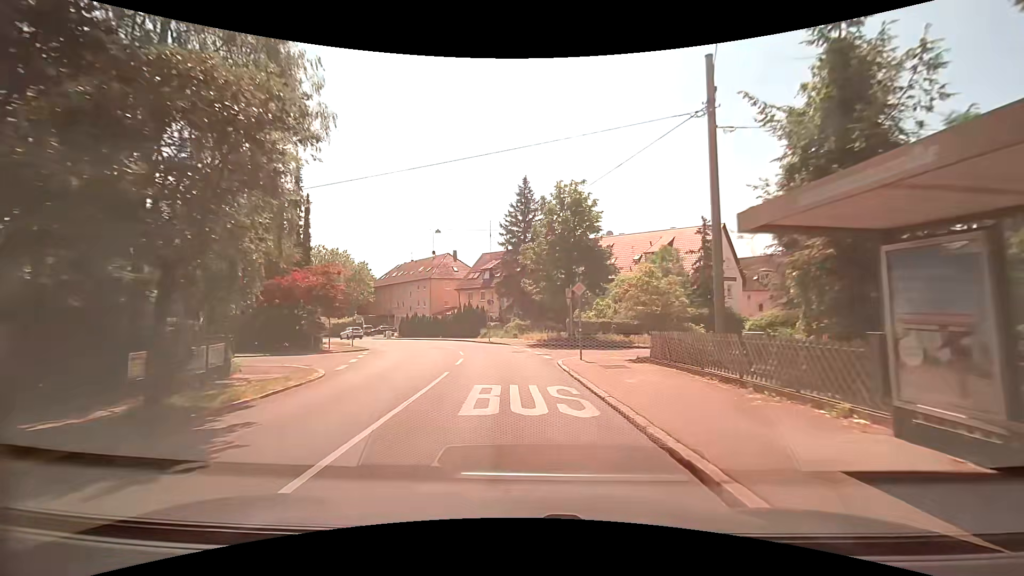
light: Day
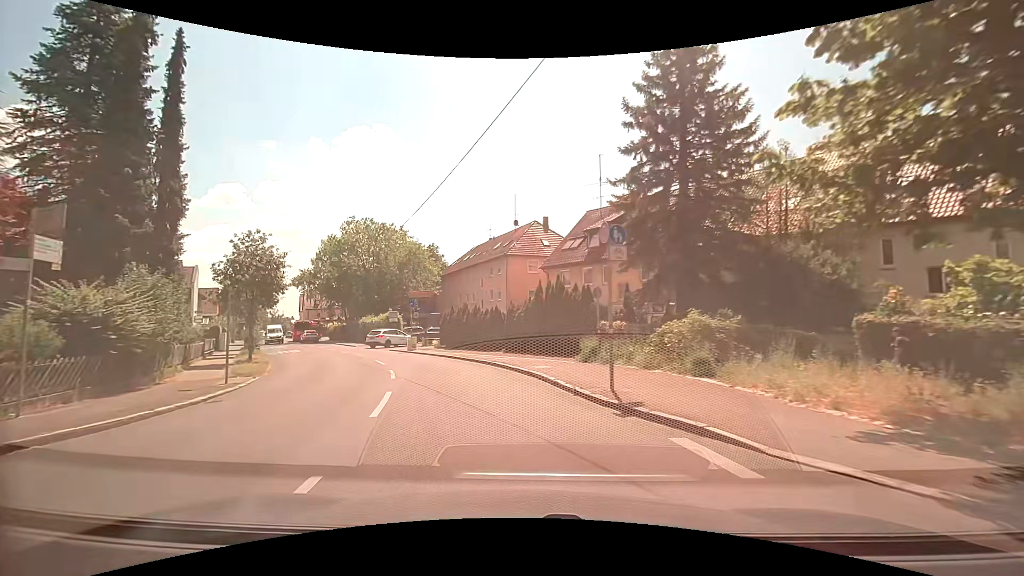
(-1.7, +28.7) m; -12°
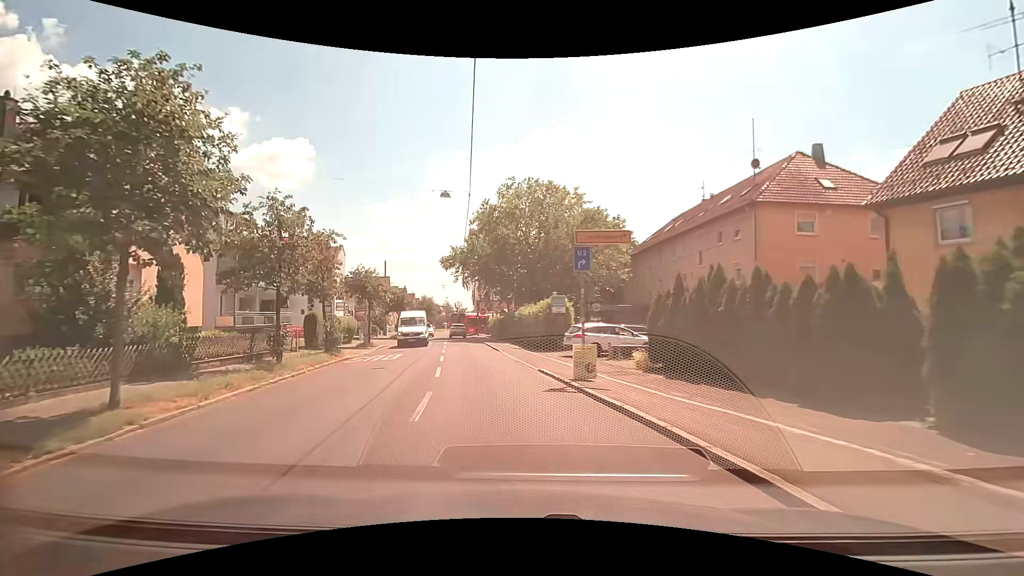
(-3.5, +19.2) m; -20°
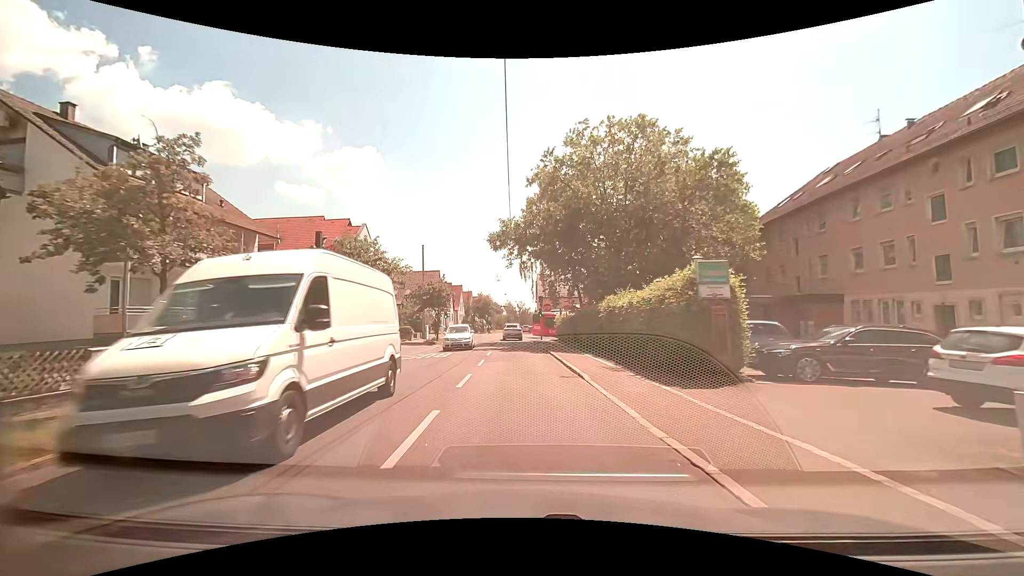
(-1.1, +14.6) m; -7°
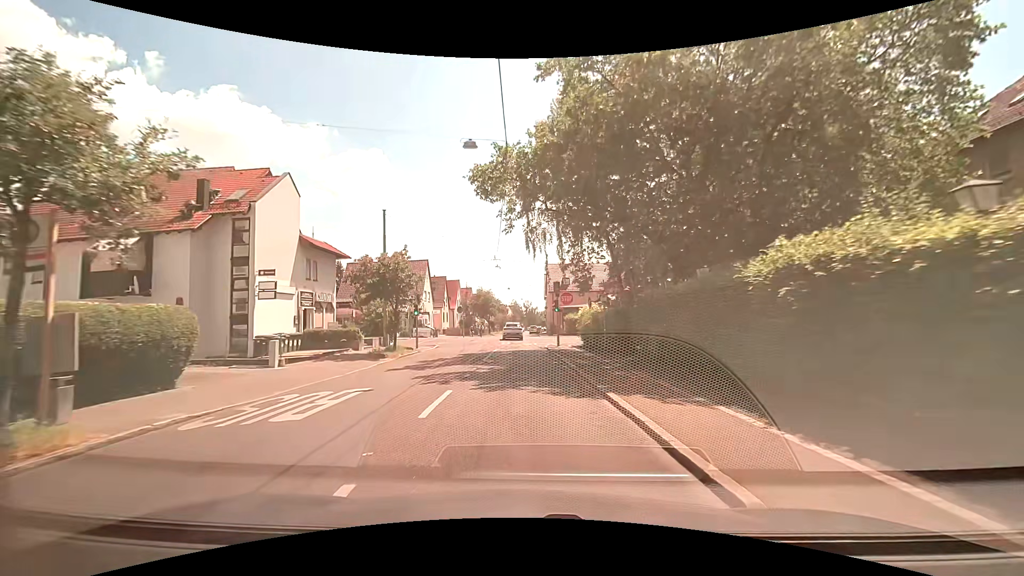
(-0.2, +16.2) m; -1°
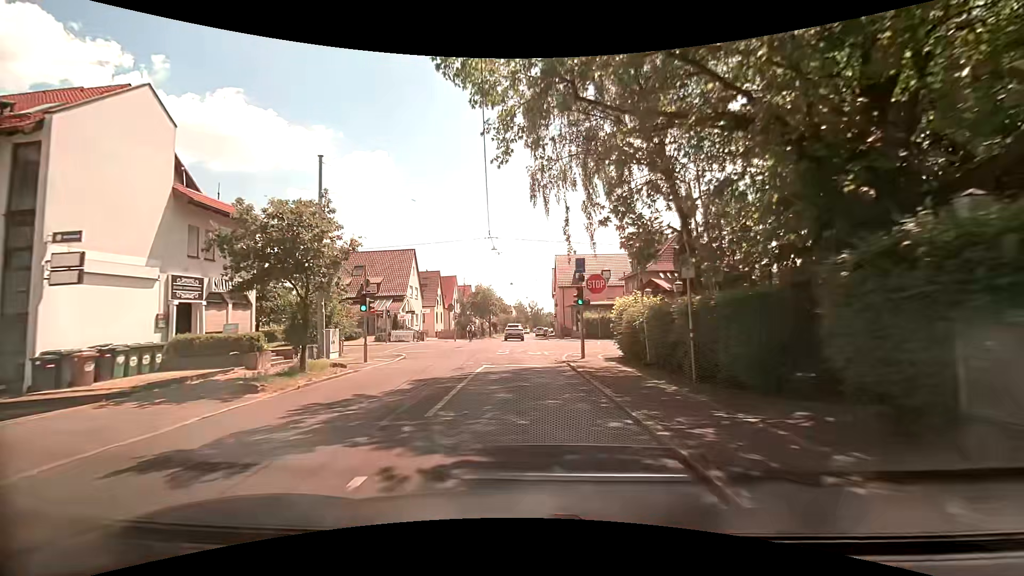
(-0.1, +11.8) m; 0°
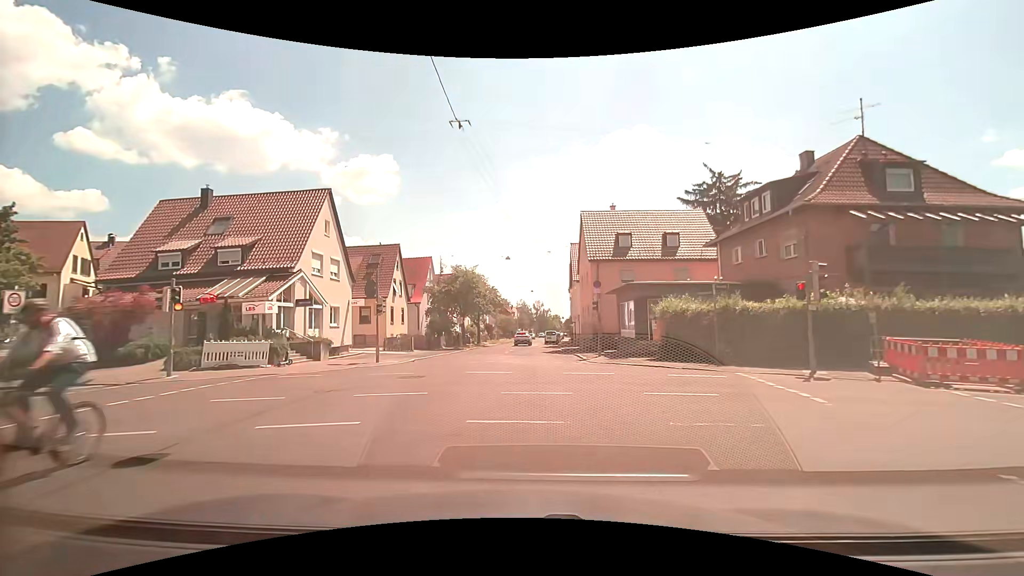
(-0.3, +27.7) m; -1°
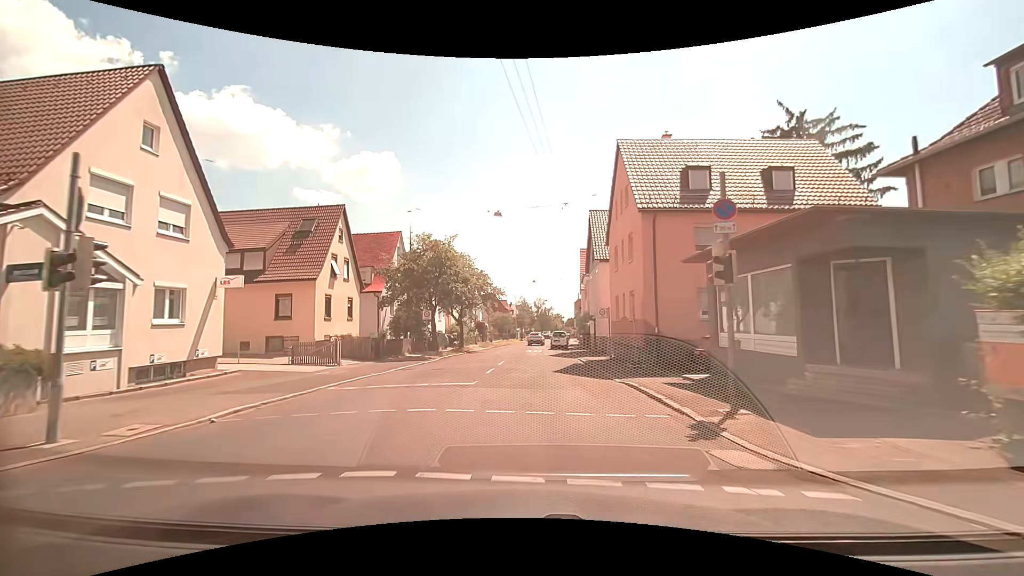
(0.0, +16.0) m; 0°
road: residential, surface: asphalt
